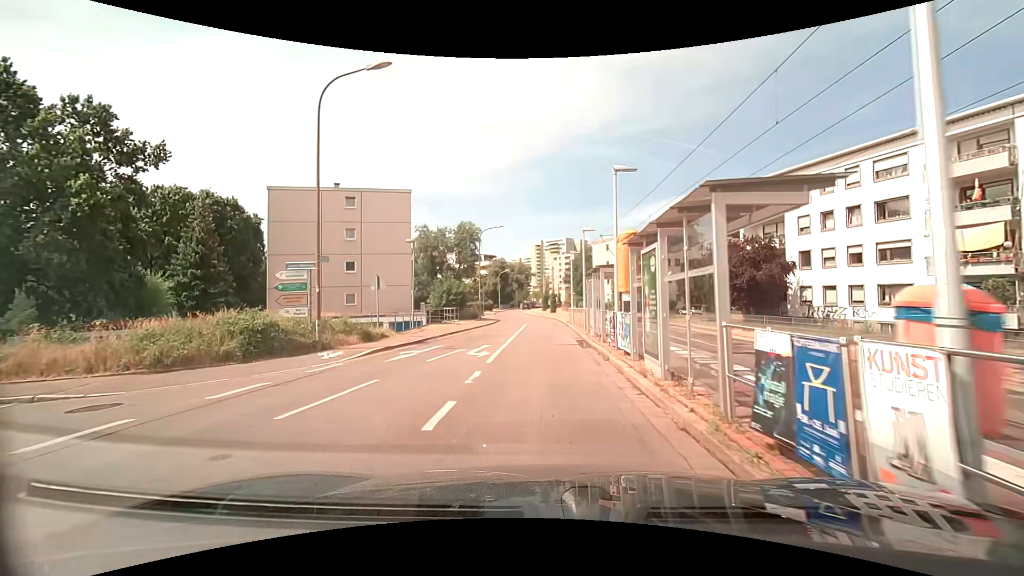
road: residential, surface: asphalt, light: Day
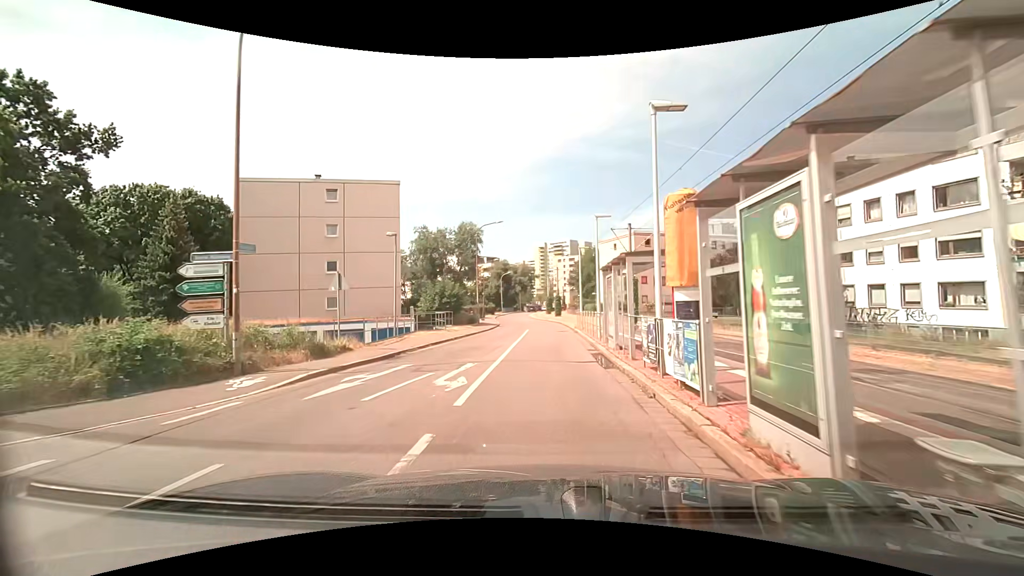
(0.0, +4.5) m; 0°
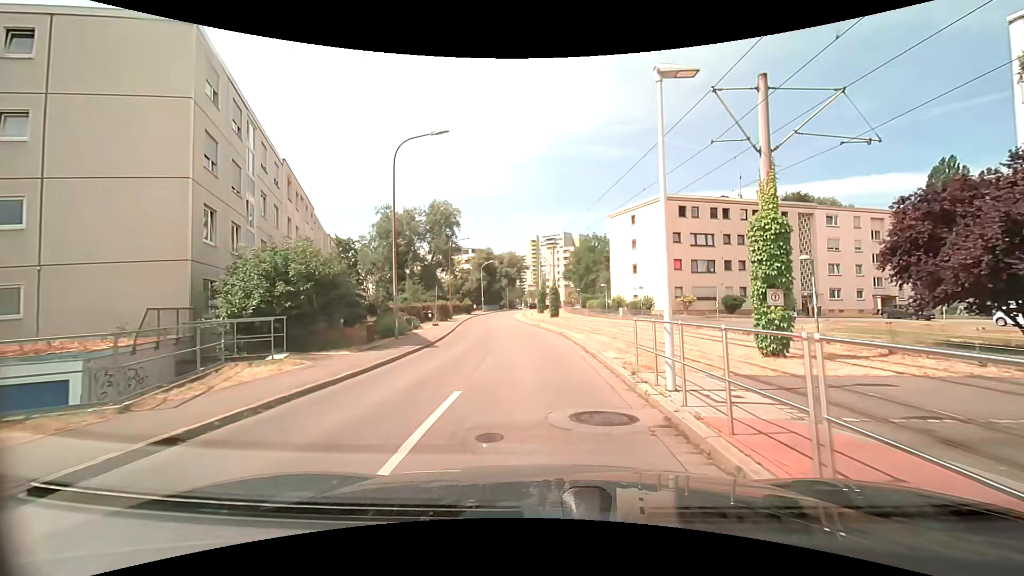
(+0.1, +22.5) m; +1°
(0, +10) (0, +20) (-1, +30) (-3, +40) (-4, +50) (-5, +60) (-5, +70) (-6, +80) (-5, +90) (-5, +100) m
